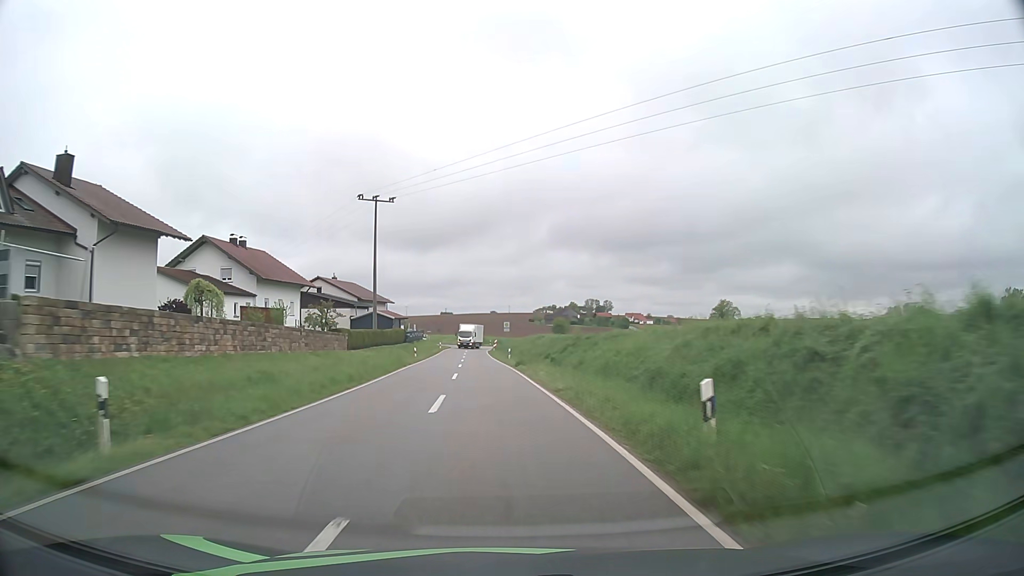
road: tertiary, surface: asphalt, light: Day
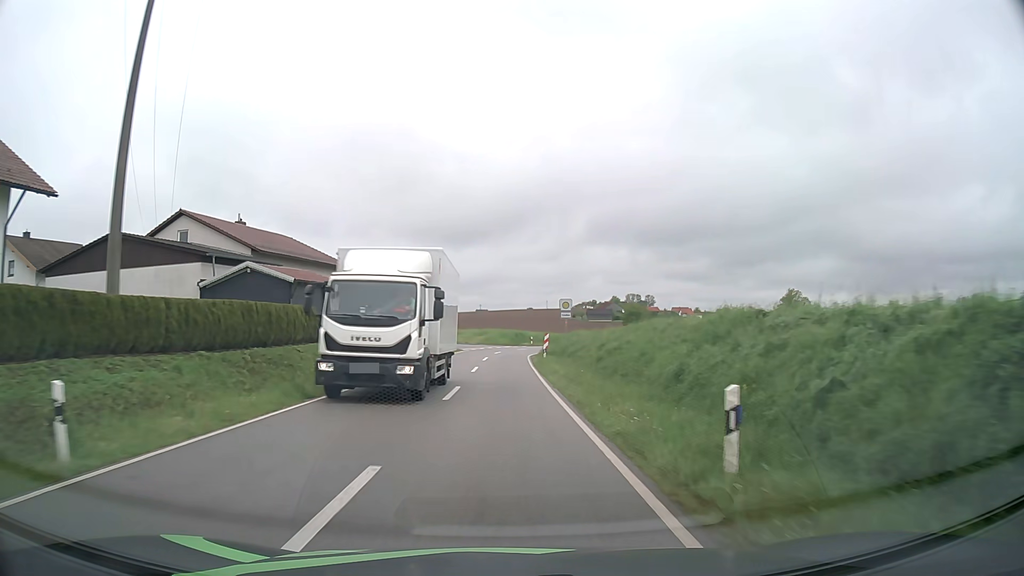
(-1.7, +45.2) m; -3°
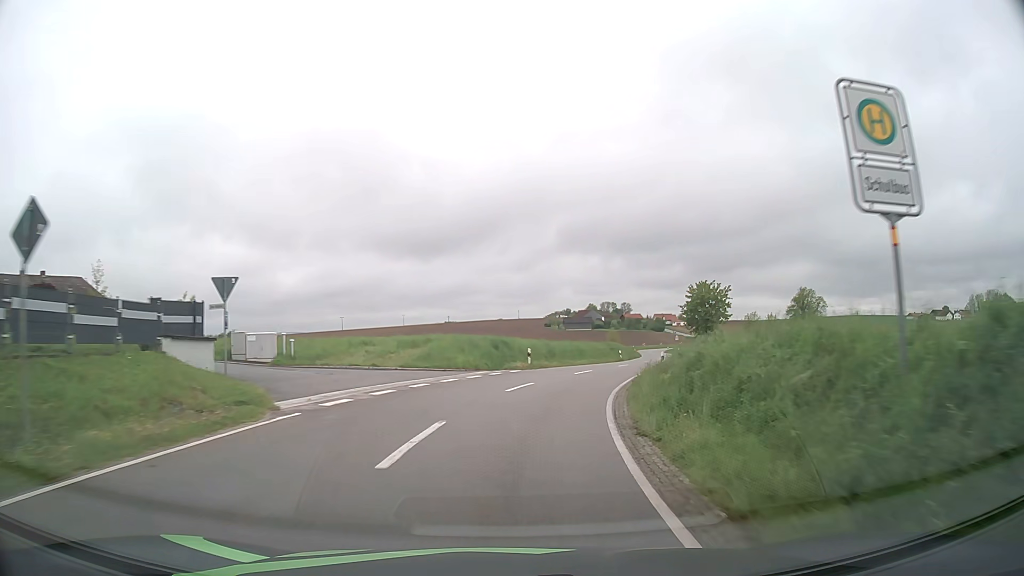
(0.0, +42.8) m; +2°
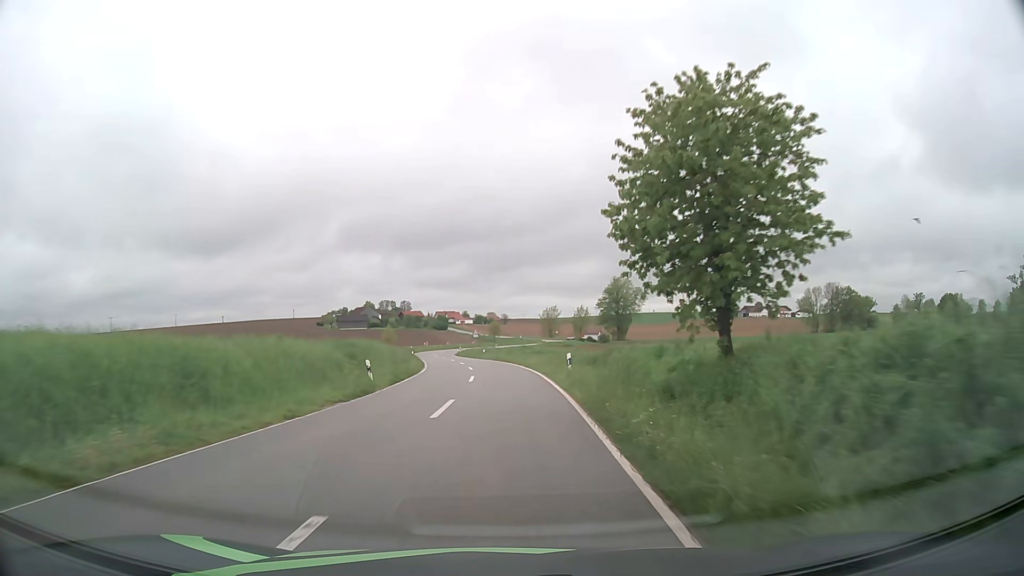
(+7.8, +40.5) m; +19°
(0, +10) (0, +20) (0, +30) (-1, +40) (-2, +50) (-3, +60) (-5, +70) (-6, +80) (-8, +89) (-8, +99) m
